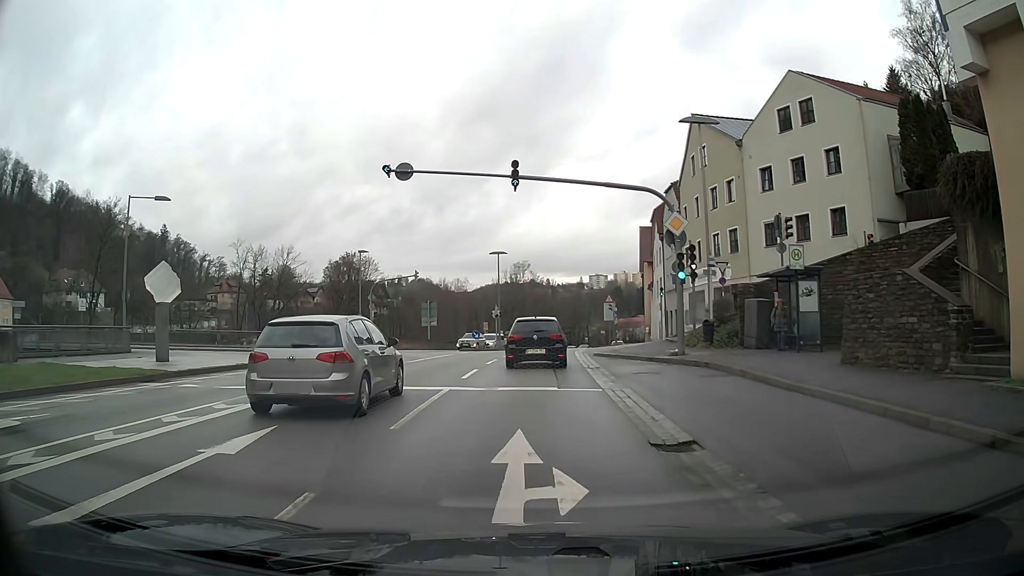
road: primary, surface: asphalt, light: Day
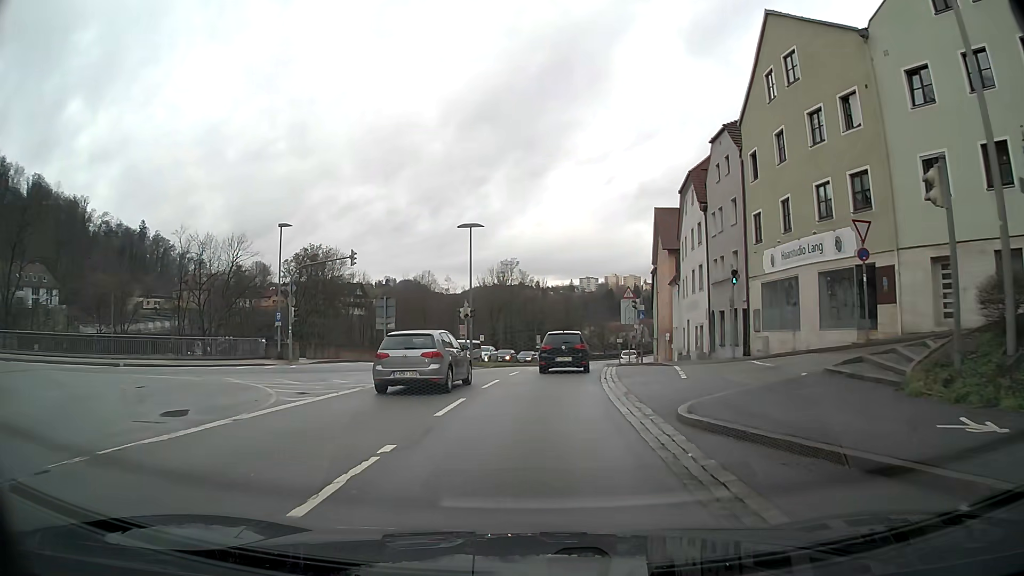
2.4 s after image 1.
(+0.1, +17.6) m; +1°
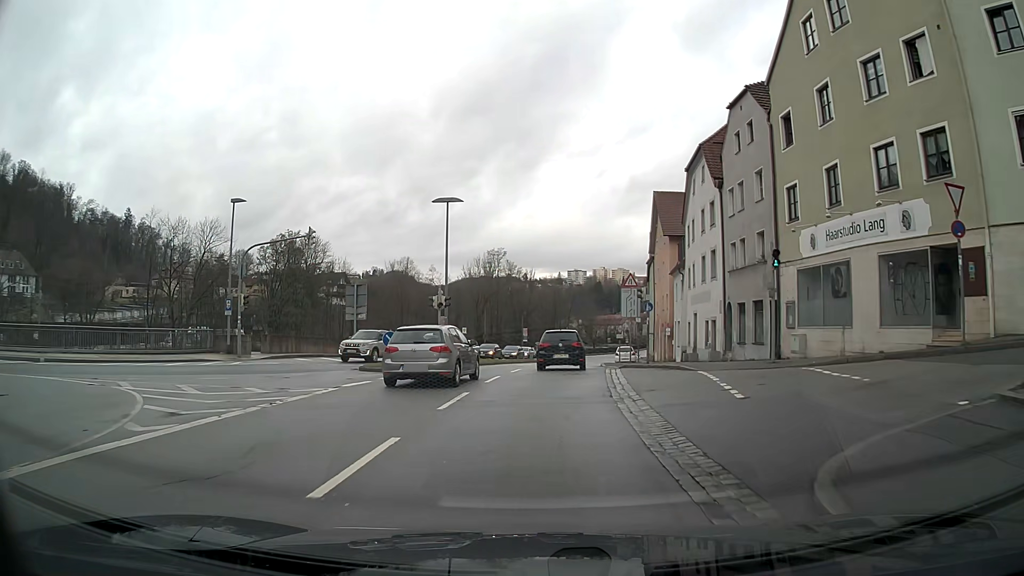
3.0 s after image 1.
(0.0, +5.7) m; +1°
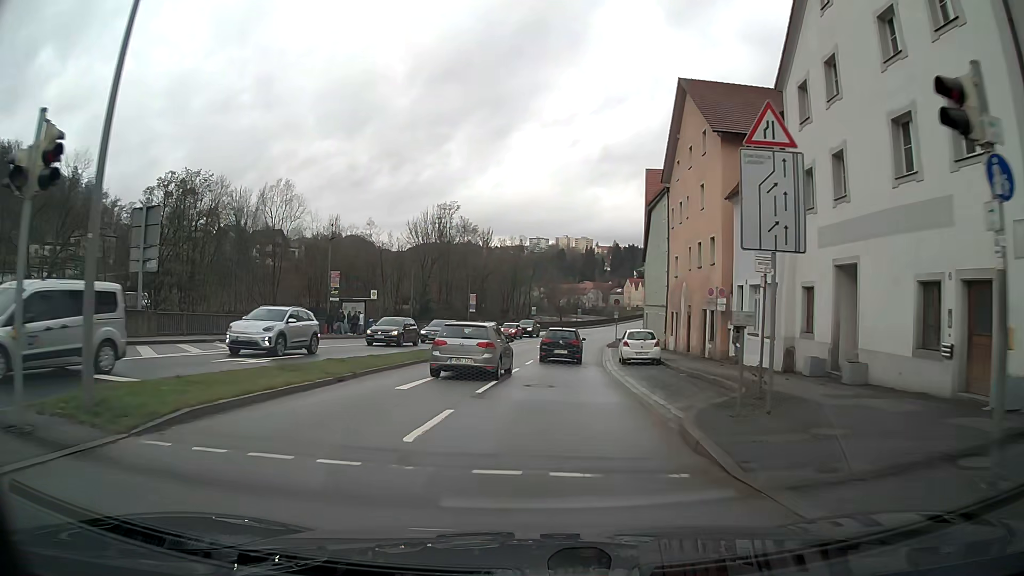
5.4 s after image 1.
(+0.9, +25.3) m; +4°
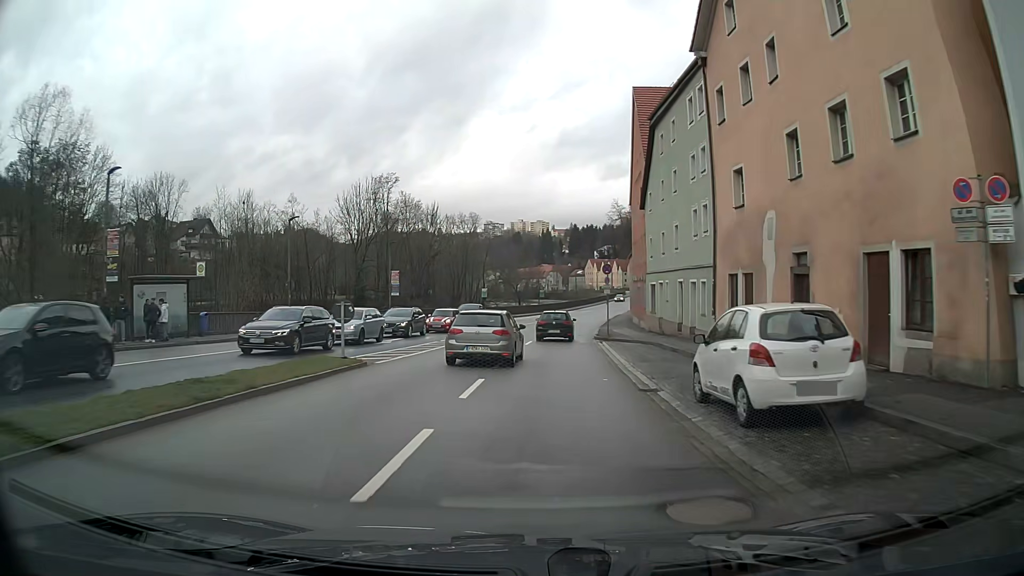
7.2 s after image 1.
(+0.6, +20.7) m; +3°
(0, +10) (0, +20) (+1, +30) (+2, +40) (+3, +50) (+4, +60) (+6, +70) (+7, +79) (+10, +89) (+12, +99) m
